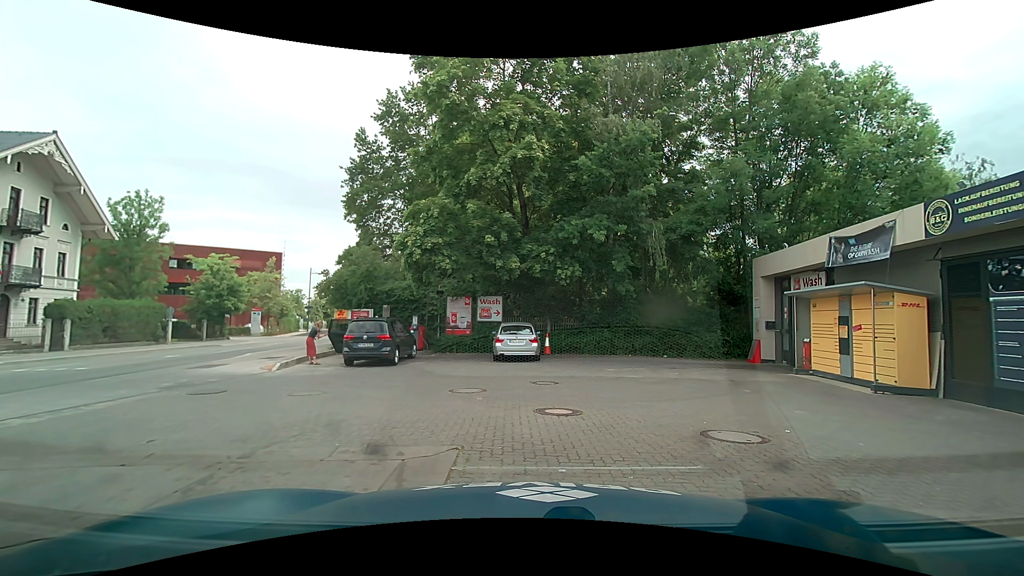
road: secondary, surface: asphalt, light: Day
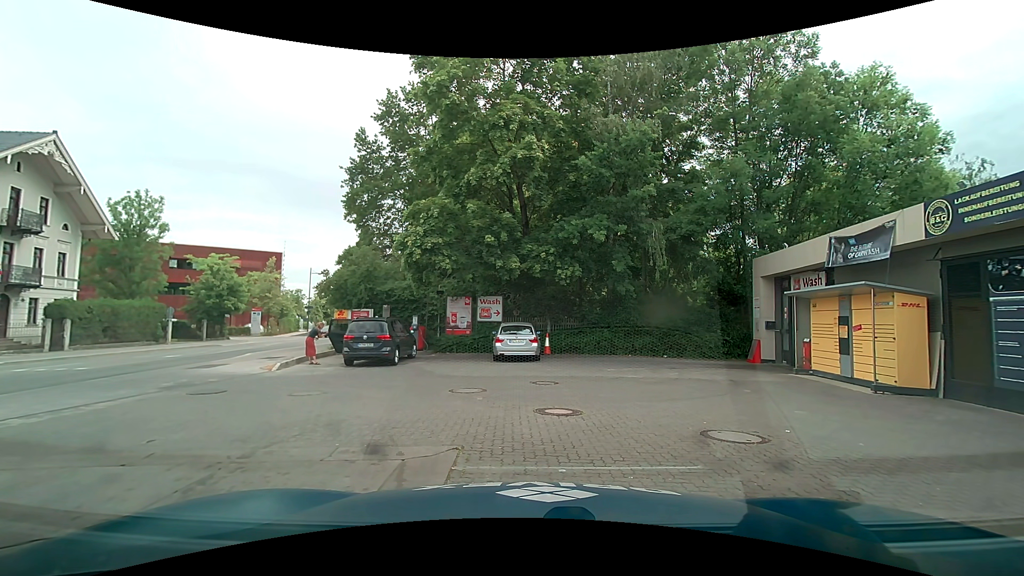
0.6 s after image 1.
(0.0, 0.0) m; 0°
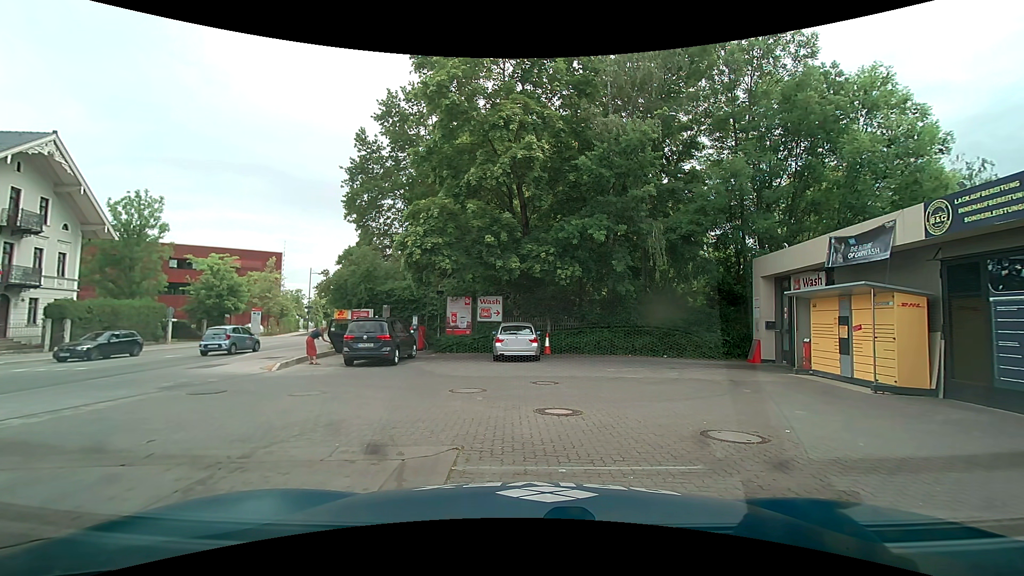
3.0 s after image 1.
(0.0, 0.0) m; 0°
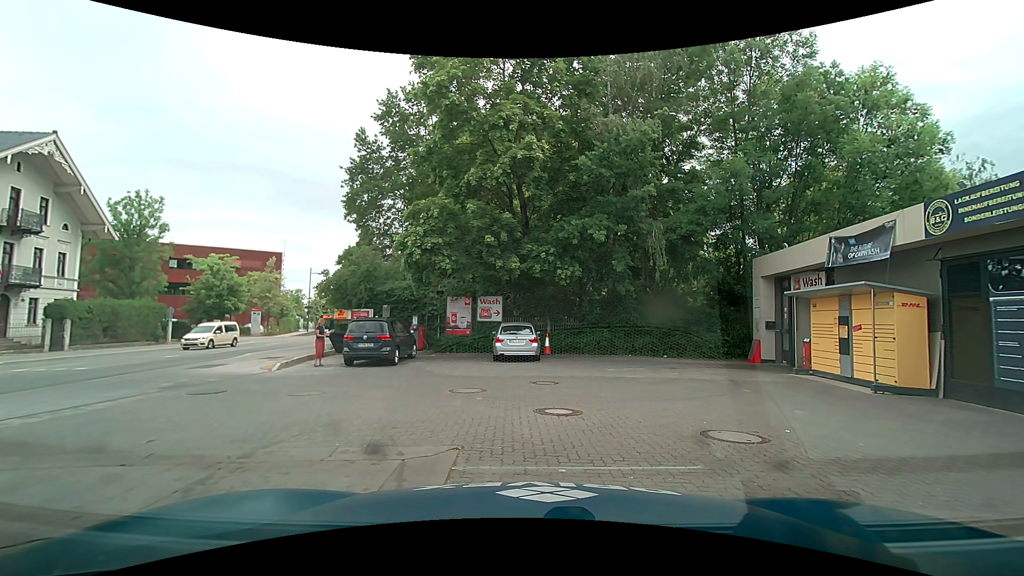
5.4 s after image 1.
(0.0, 0.0) m; 0°
